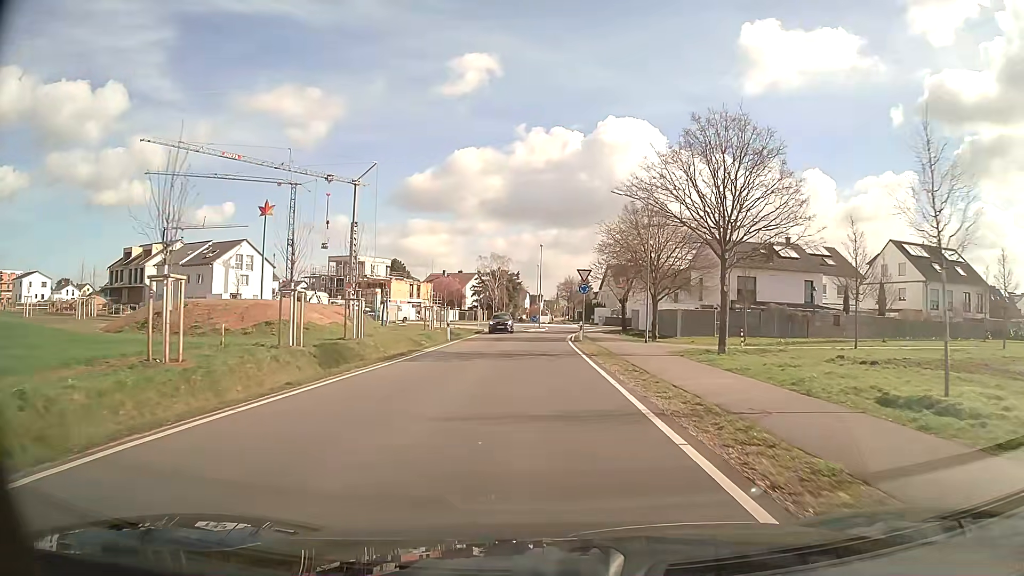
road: unclassified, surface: asphalt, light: Day
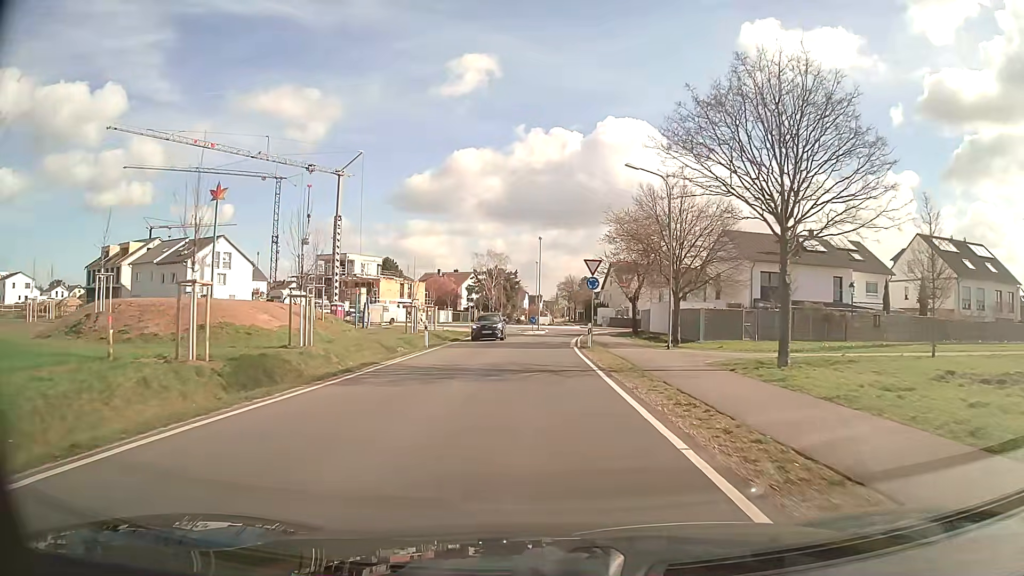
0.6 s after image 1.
(0.0, +6.7) m; 0°
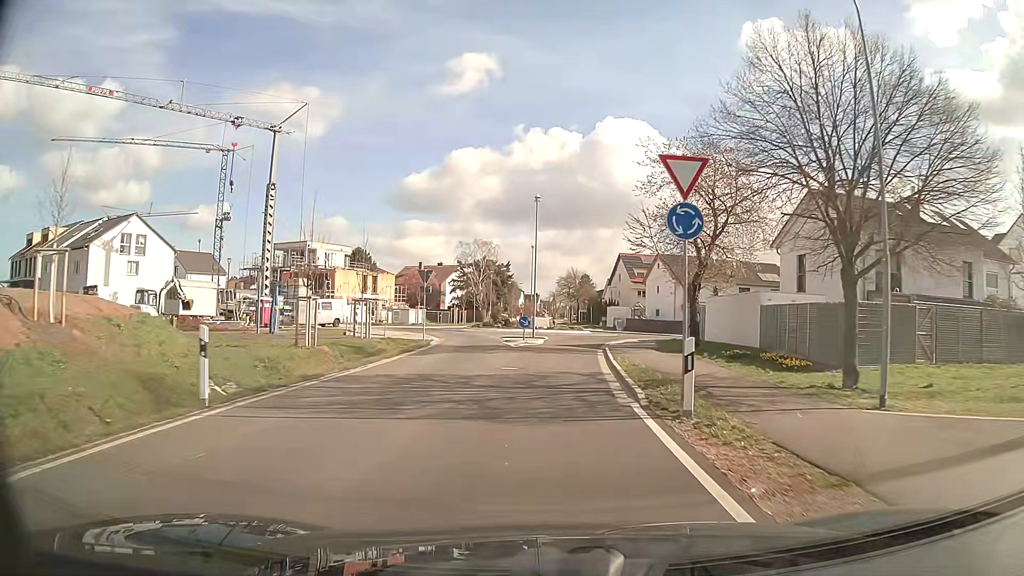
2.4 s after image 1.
(0.0, +19.7) m; 0°
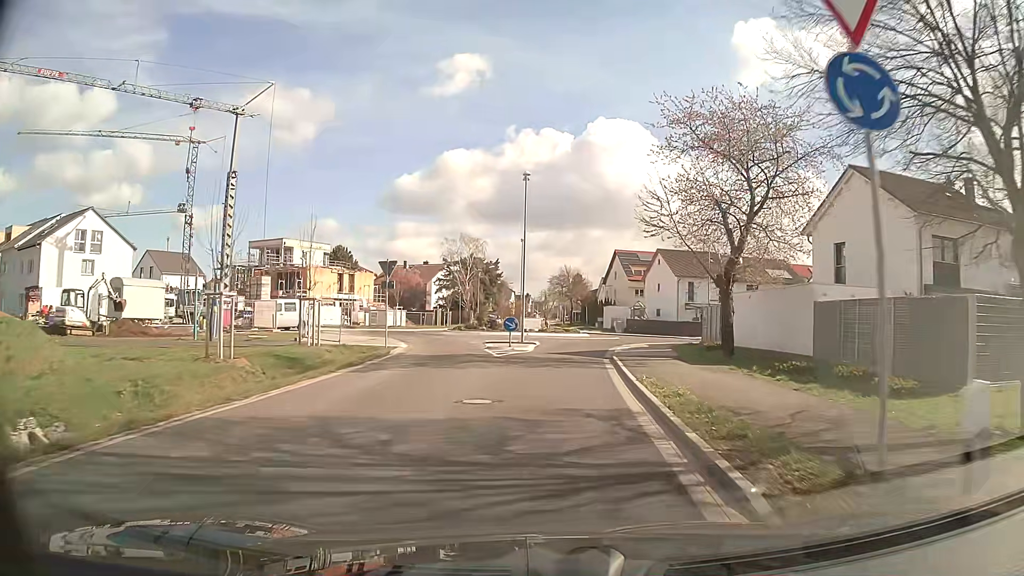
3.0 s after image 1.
(+0.1, +6.4) m; +1°
(0, +10) (+1, +20) (+1, +30) (+4, +39) (+11, +47) (+20, +51) (+30, +53) (+39, +56) (+49, +57) (+59, +59) m
